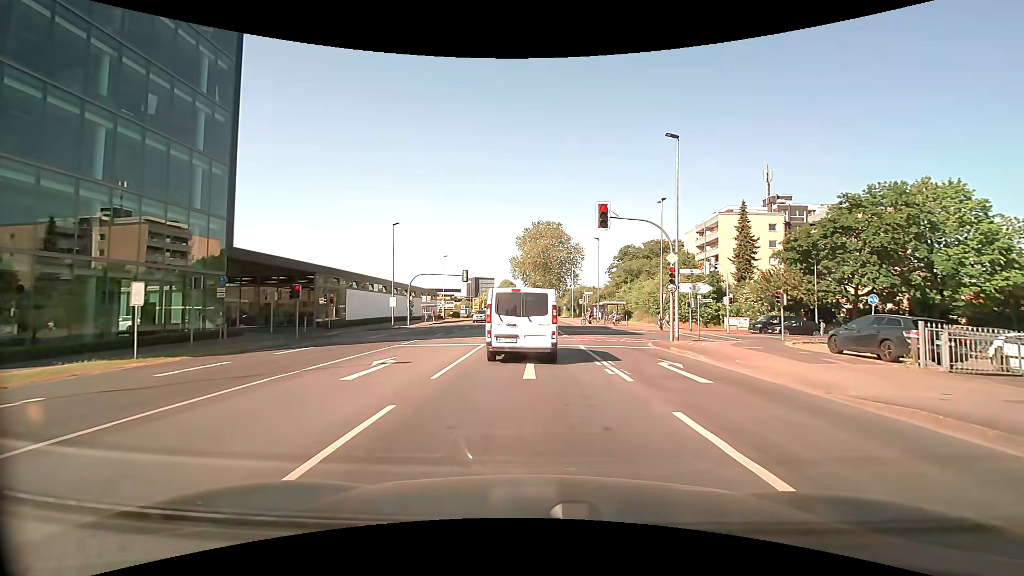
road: secondary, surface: asphalt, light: Day
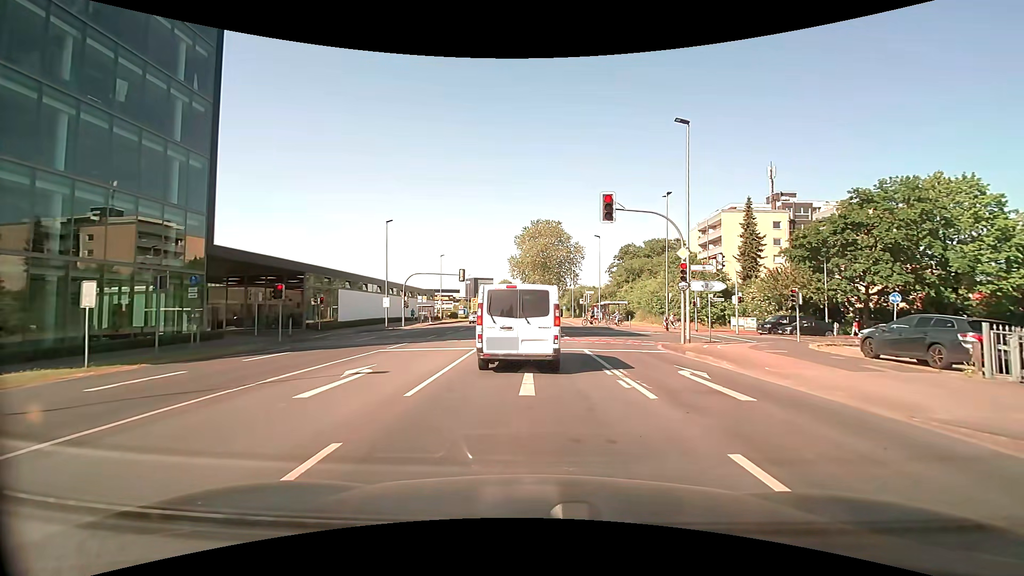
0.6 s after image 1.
(0.0, +1.9) m; 0°
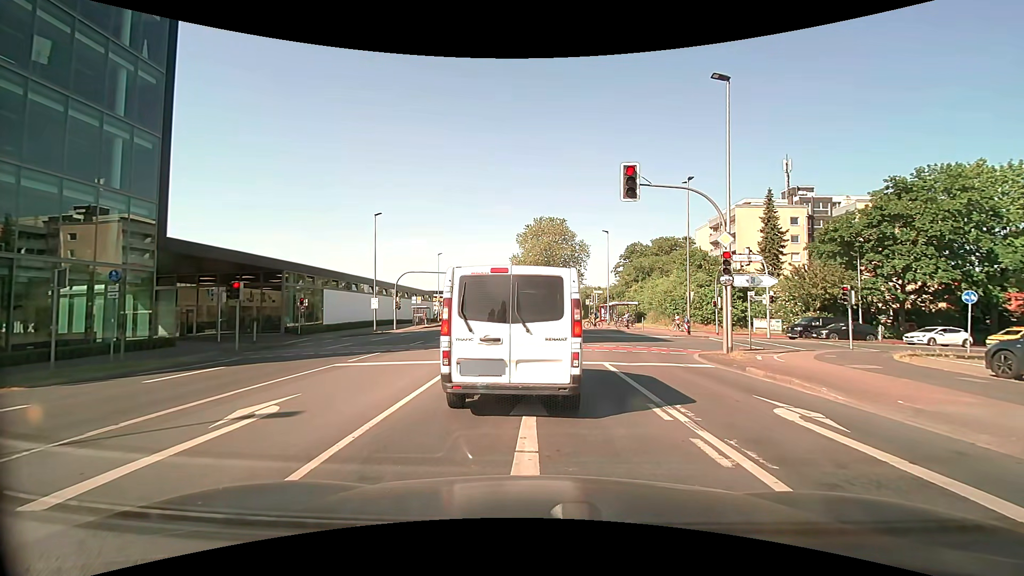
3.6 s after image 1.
(0.0, +4.3) m; +1°
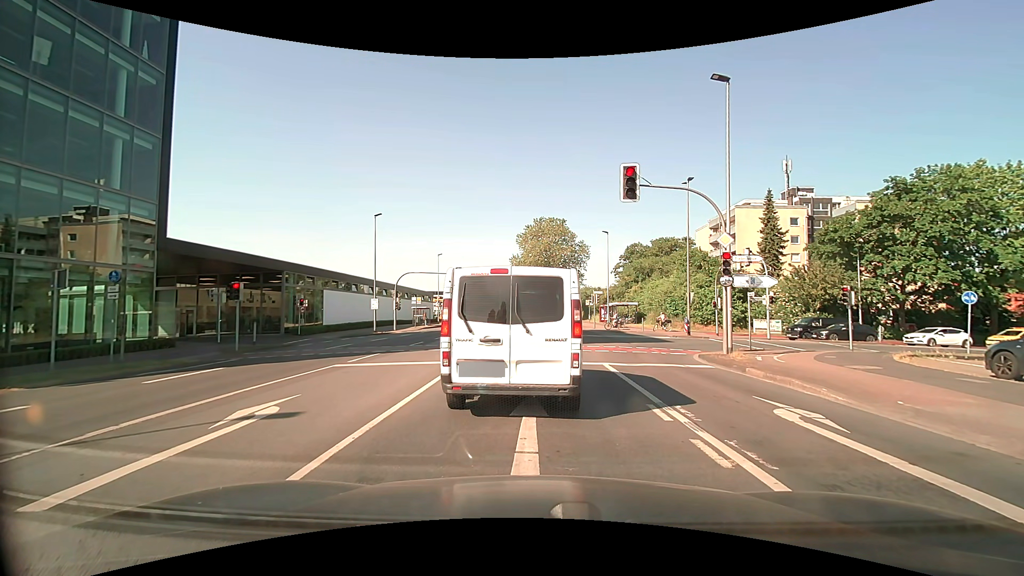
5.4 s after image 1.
(0.0, +0.1) m; 0°
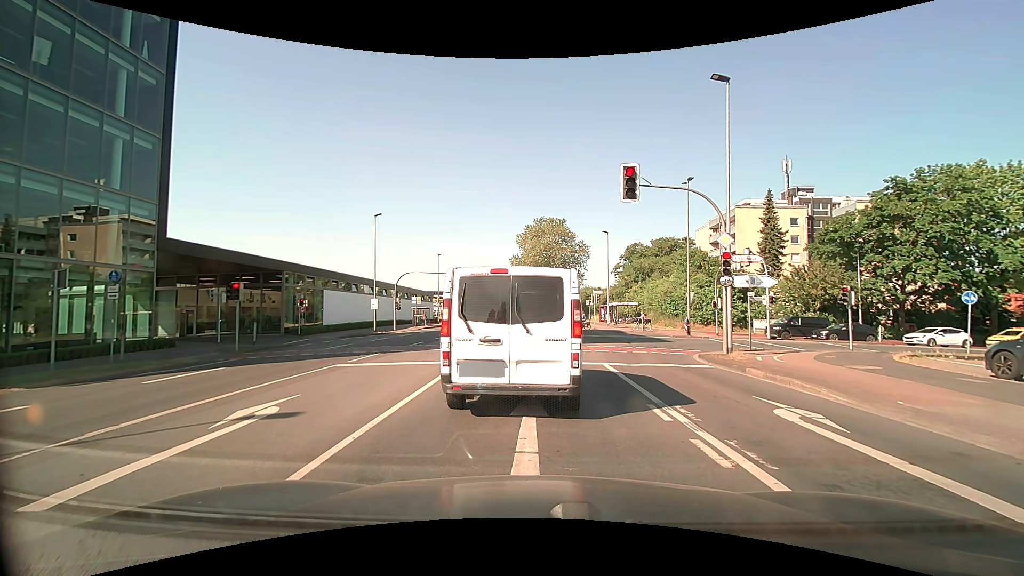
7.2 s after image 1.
(0.0, 0.0) m; 0°
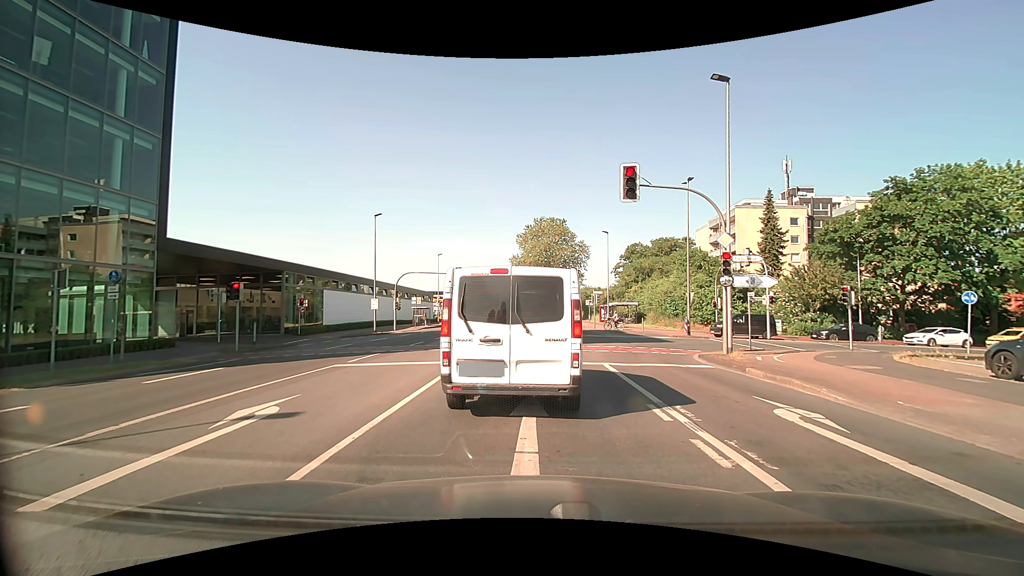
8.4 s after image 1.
(0.0, 0.0) m; 0°
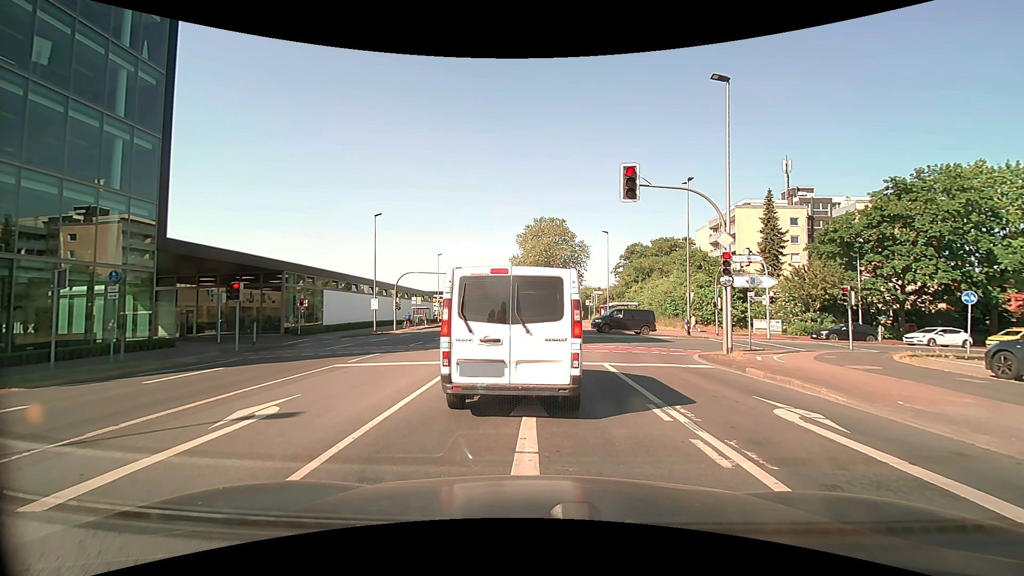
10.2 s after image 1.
(0.0, 0.0) m; 0°
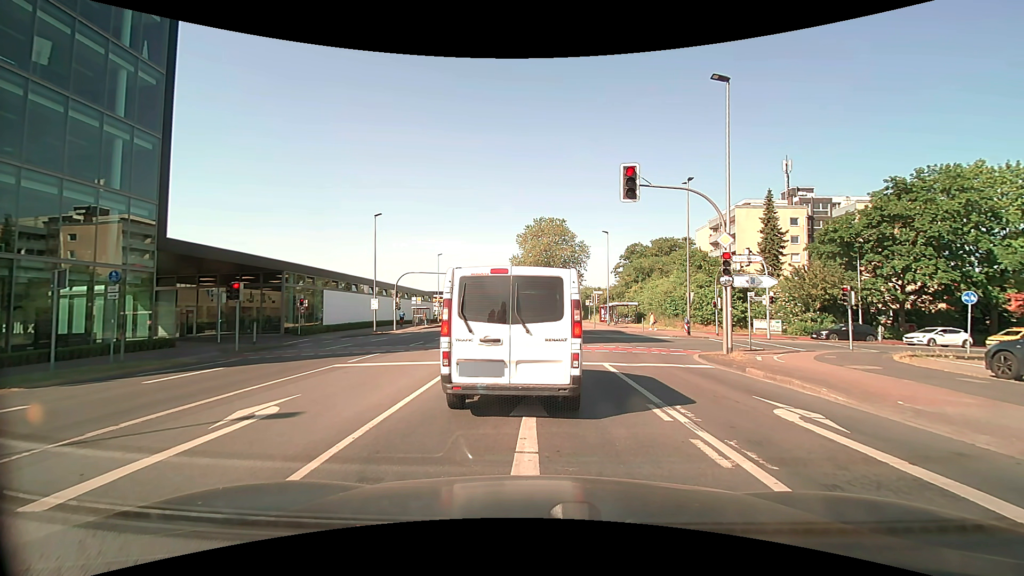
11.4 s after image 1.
(0.0, 0.0) m; 0°
(0, +10) (-1, +20) (-1, +30) (-1, +40) (-1, +50) (-2, +60) (-2, +70) (-2, +80) (-3, +90) (-3, +100) m
